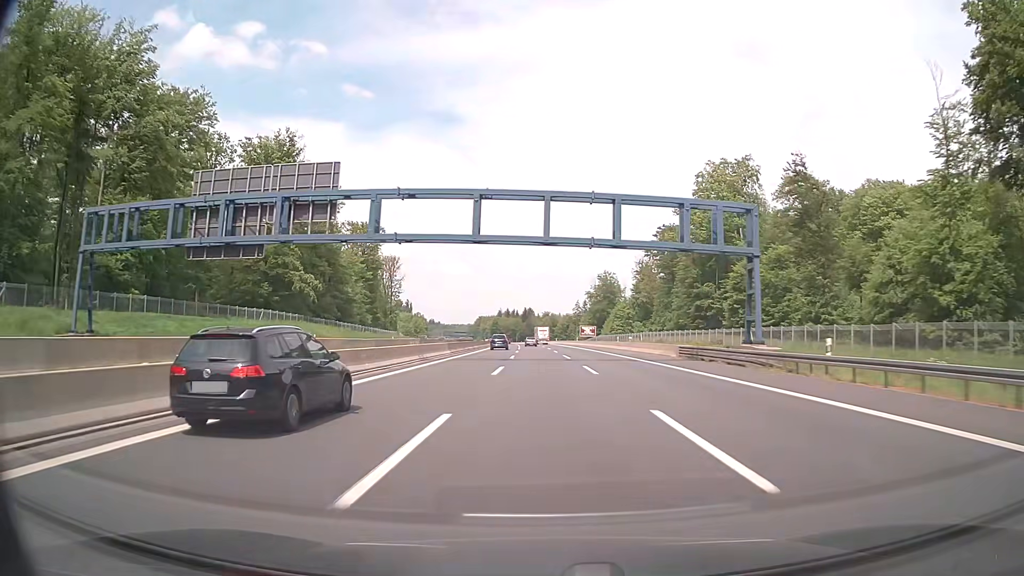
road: motorway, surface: asphalt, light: Day
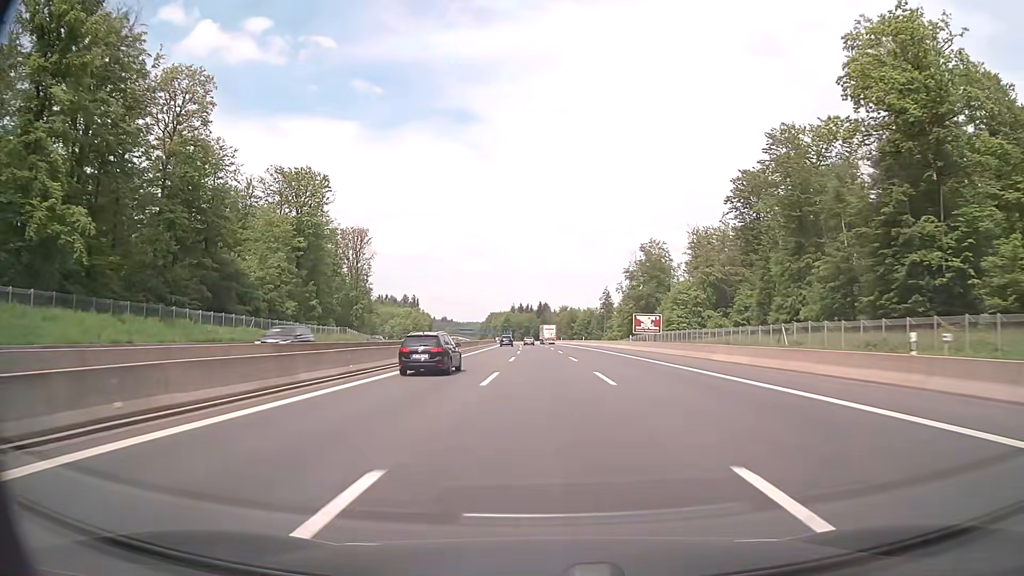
(-0.6, +58.6) m; -1°
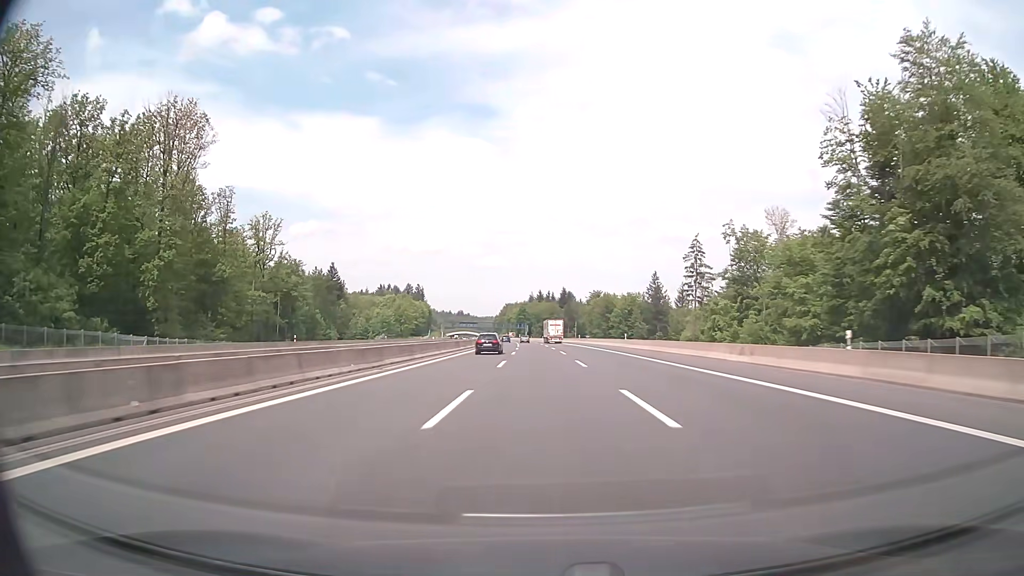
(-1.6, +97.9) m; -2°
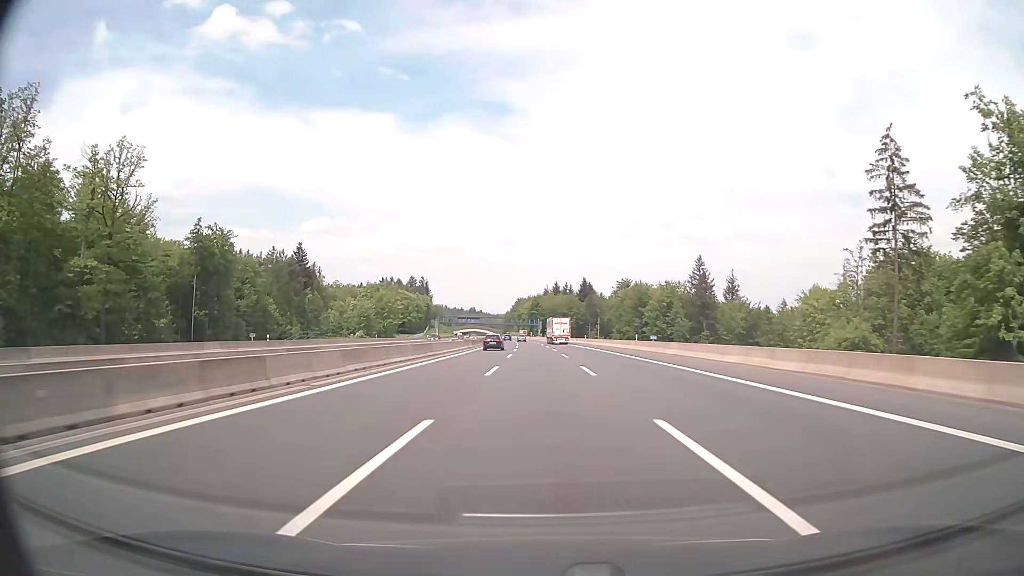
(-0.6, +58.6) m; -1°
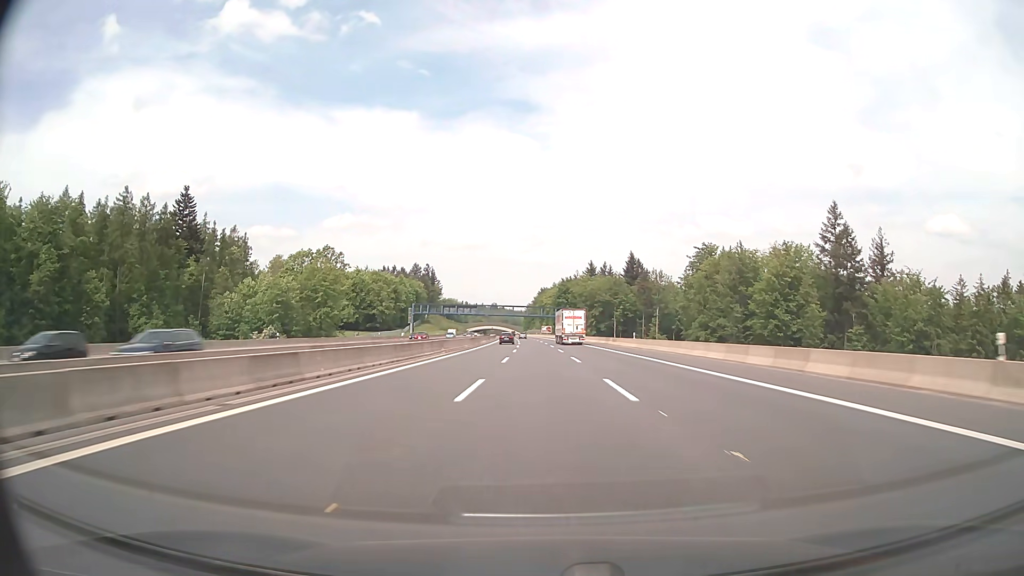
(-2.0, +97.8) m; -2°
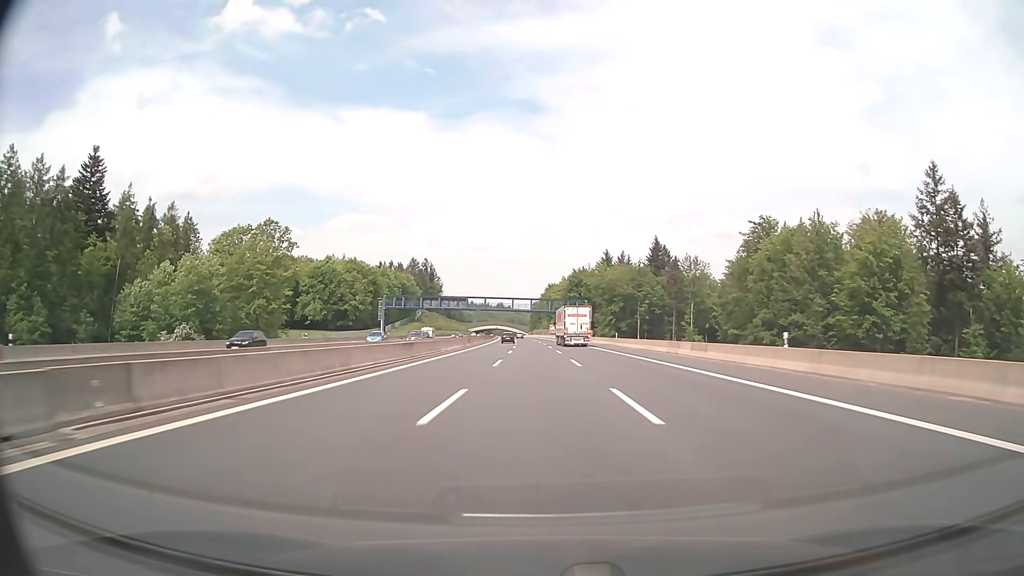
(-0.2, +39.1) m; -1°
